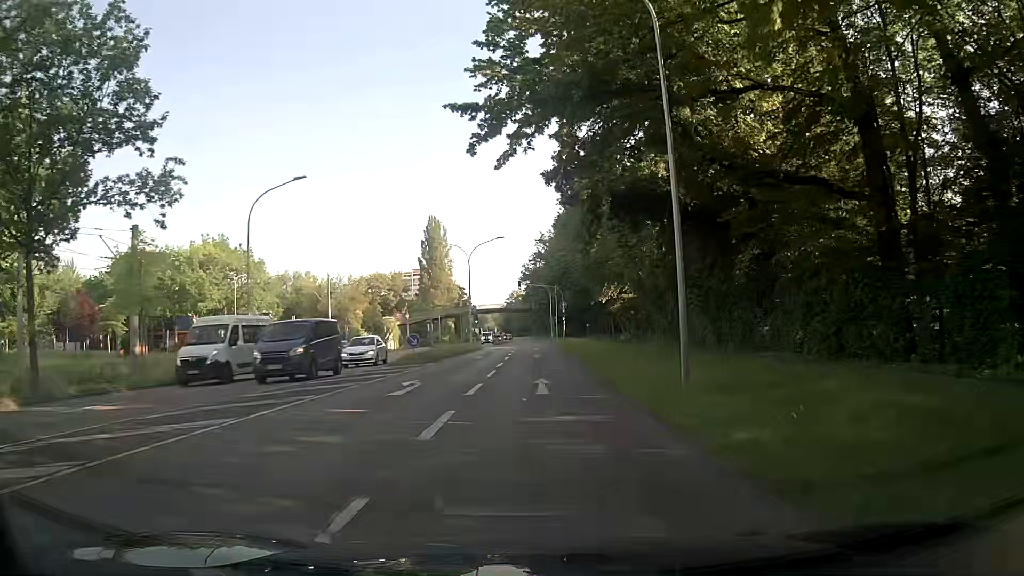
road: secondary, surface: asphalt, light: Day
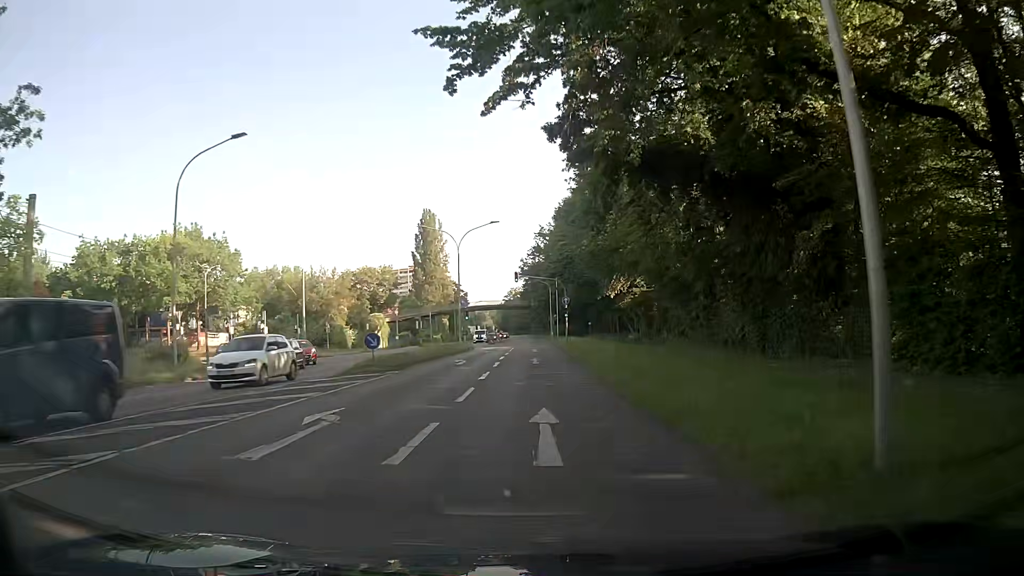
(0.0, +7.7) m; 0°
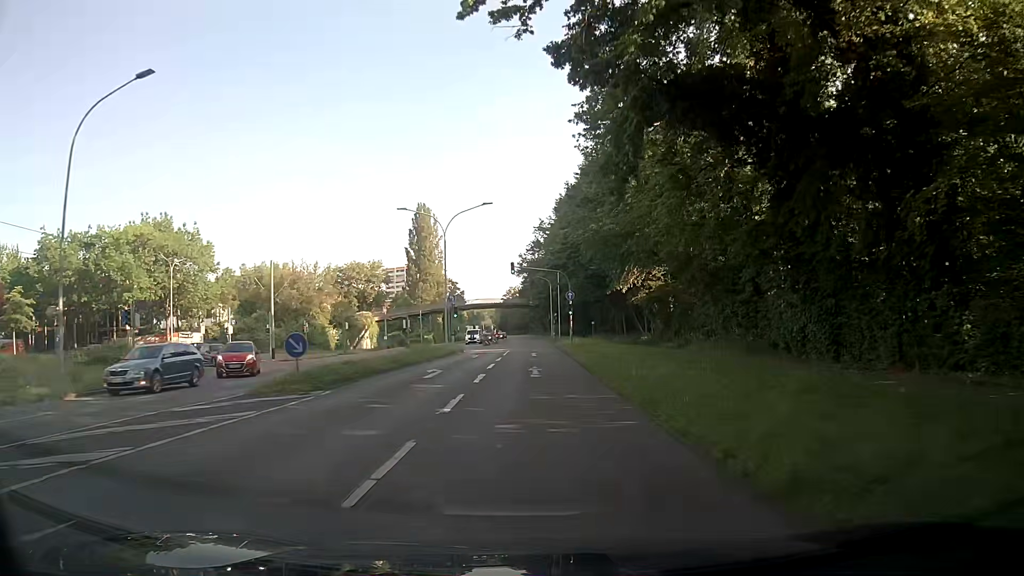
(0.0, +7.7) m; 0°
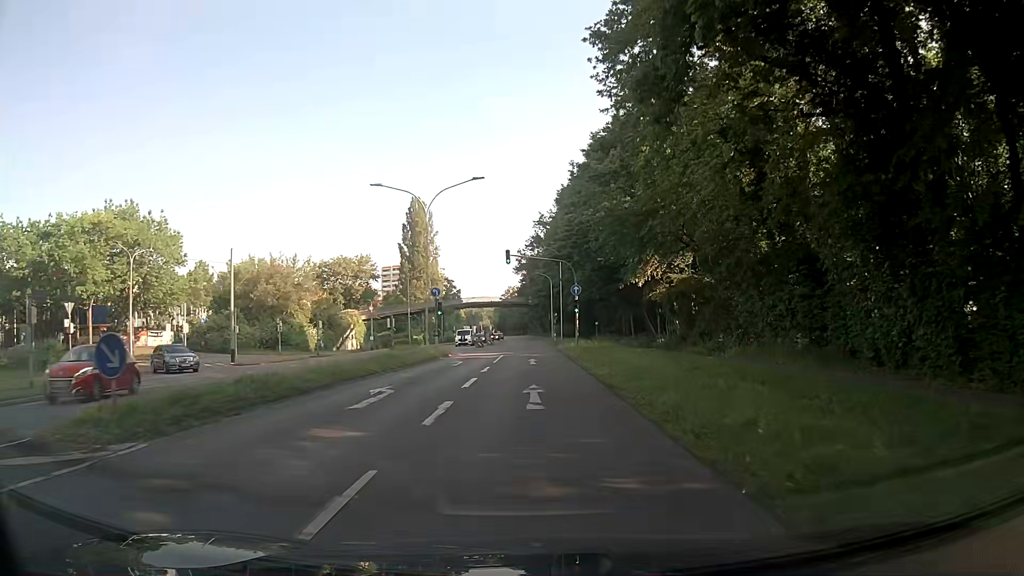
(-0.1, +7.7) m; -1°
